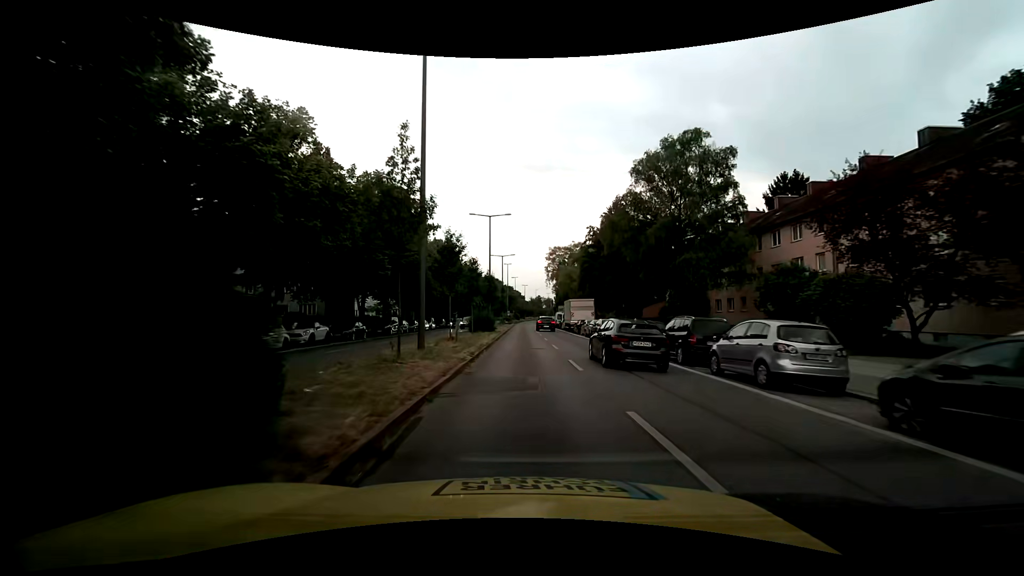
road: secondary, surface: asphalt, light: Day
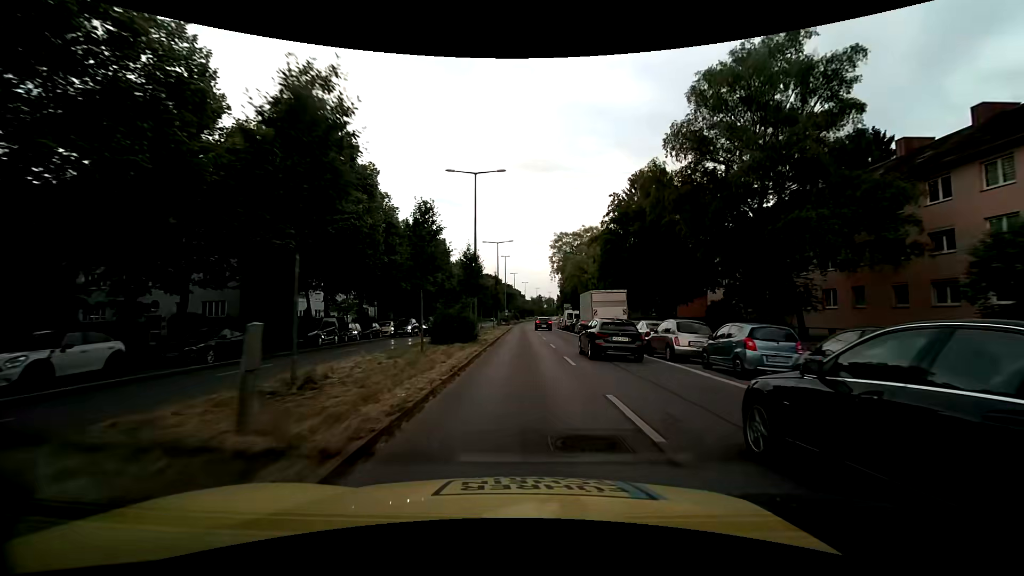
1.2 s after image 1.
(0.0, +16.6) m; 0°
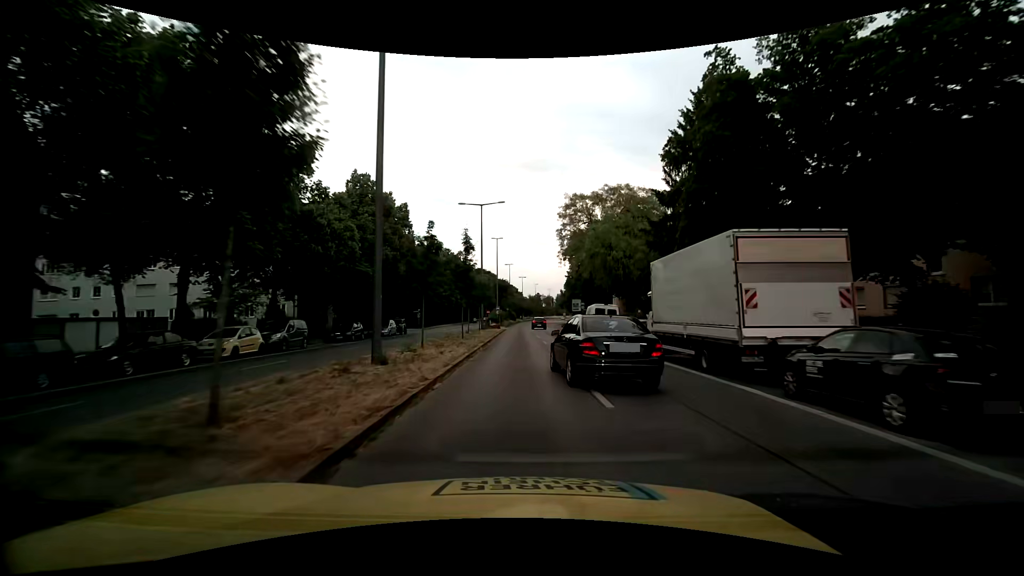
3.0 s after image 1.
(0.0, +25.0) m; 0°
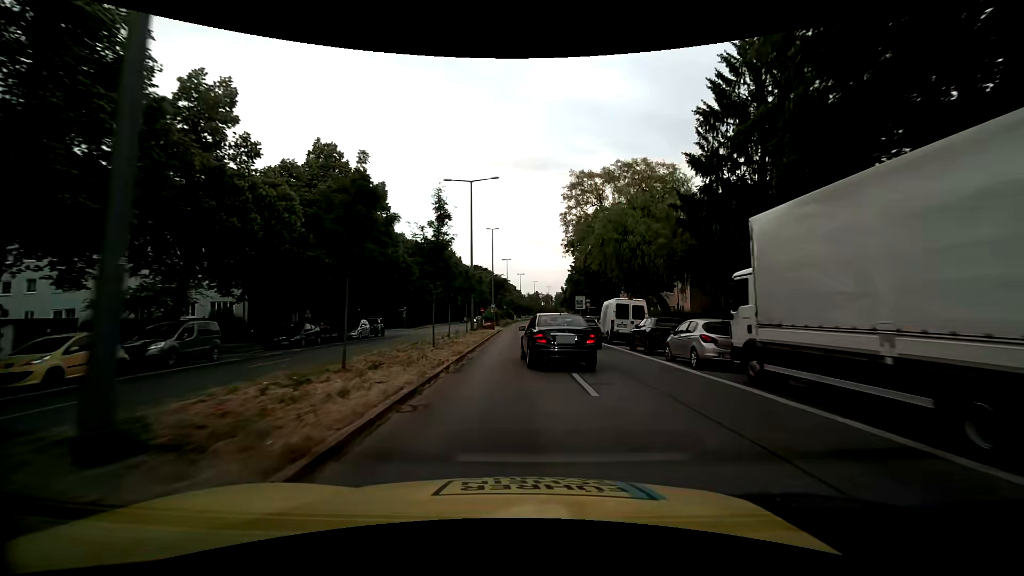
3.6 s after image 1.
(0.0, +8.4) m; 0°
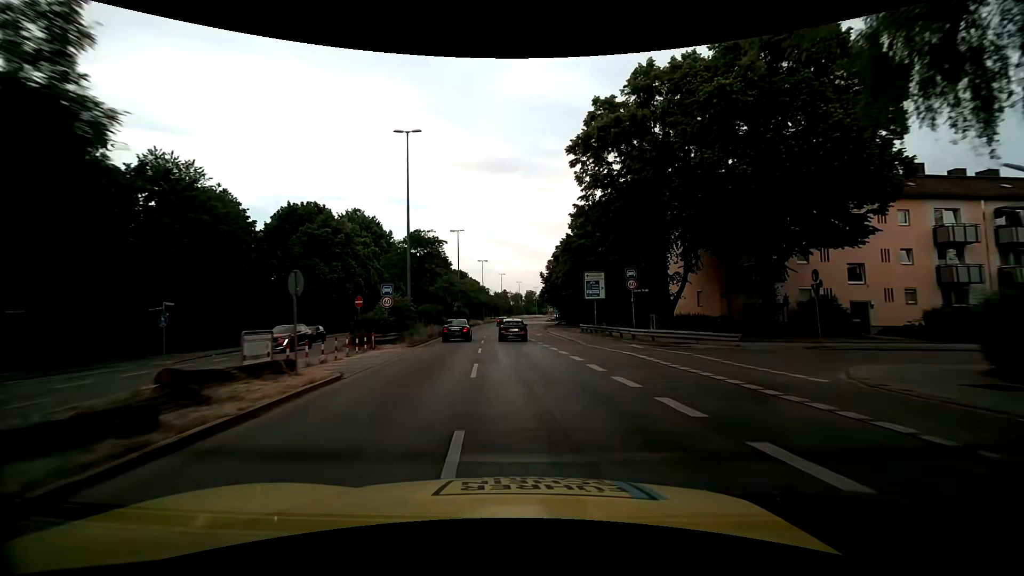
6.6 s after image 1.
(+1.4, +42.2) m; +4°
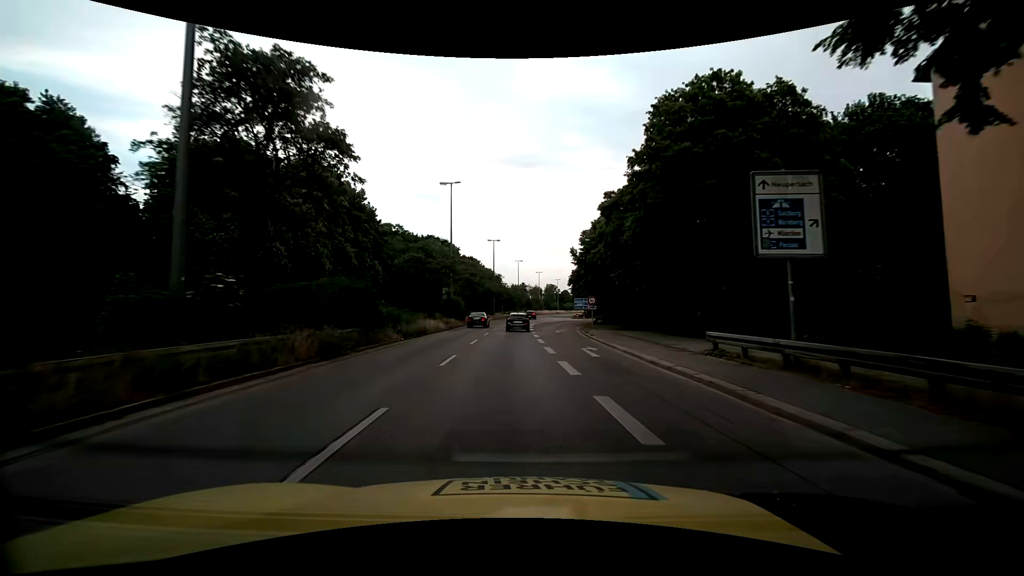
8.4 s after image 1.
(-0.3, +26.0) m; -2°
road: trunk
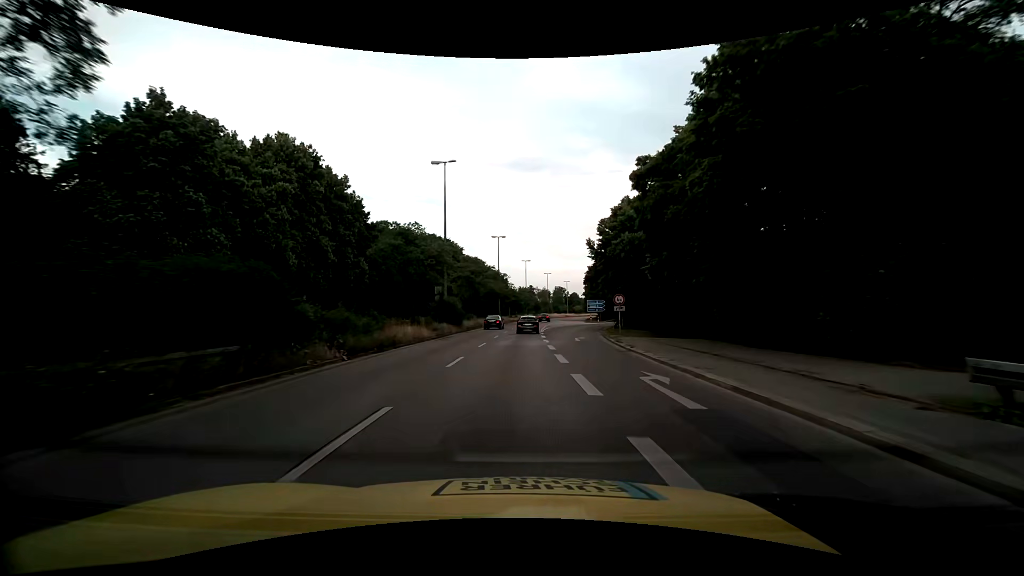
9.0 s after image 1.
(-0.1, +8.9) m; -1°
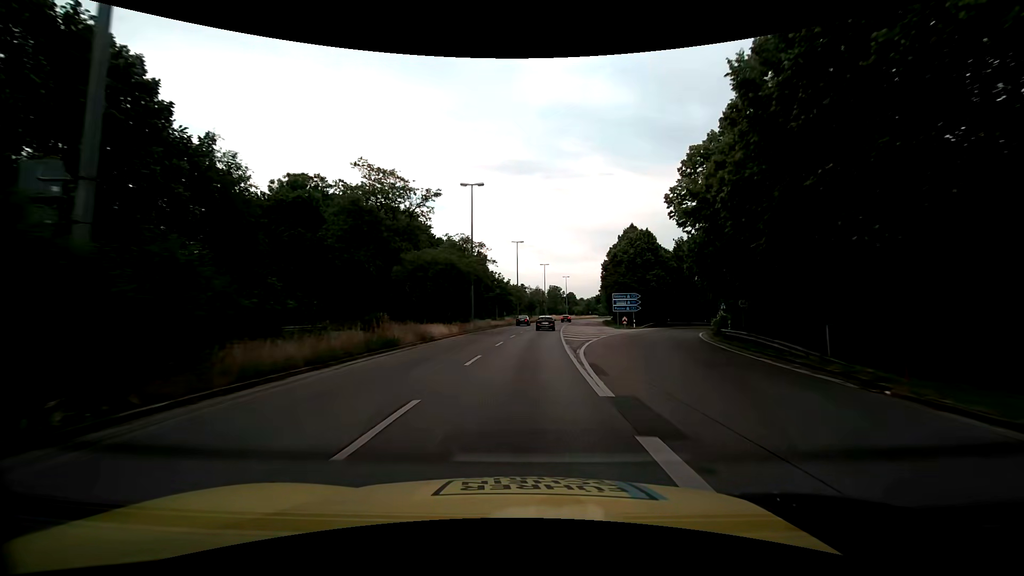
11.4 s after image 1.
(+0.1, +36.5) m; +1°
(0, +10) (0, +20) (+1, +30) (+1, +40) (+2, +50) (+3, +60) (+4, +70) (+5, +80) (+6, +90) (+8, +100) m
